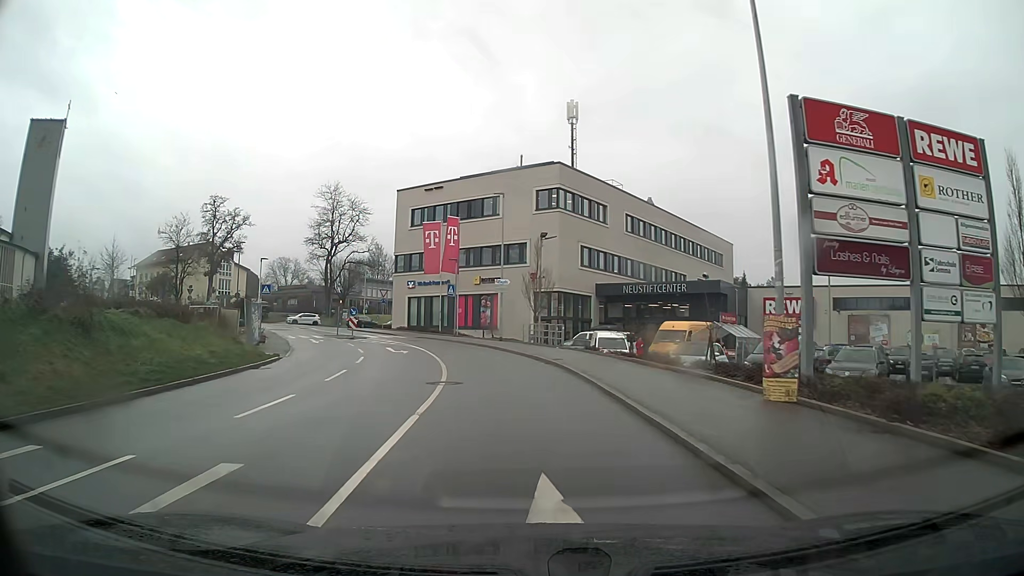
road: tertiary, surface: asphalt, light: Day
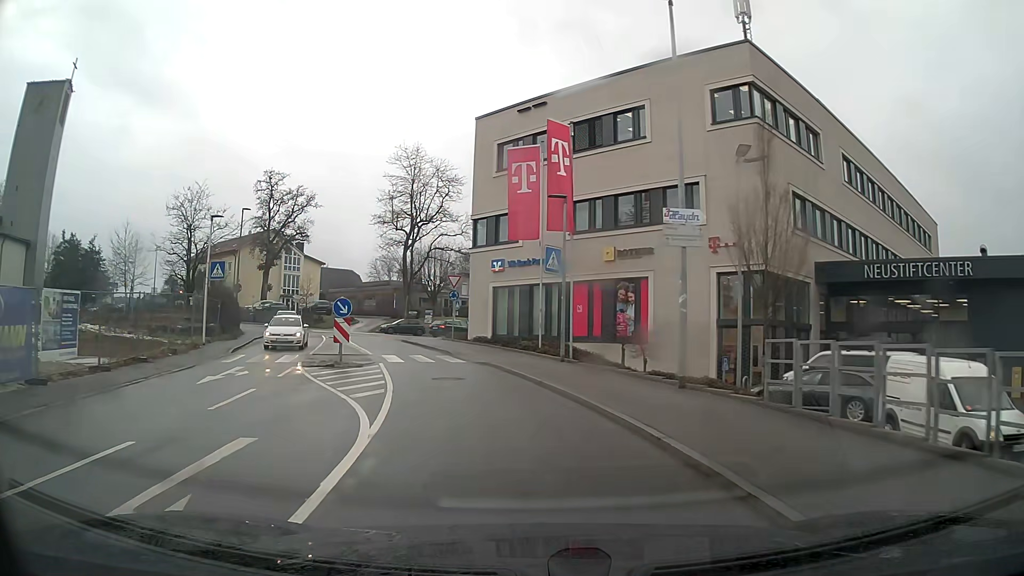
(-2.0, +24.1) m; -12°
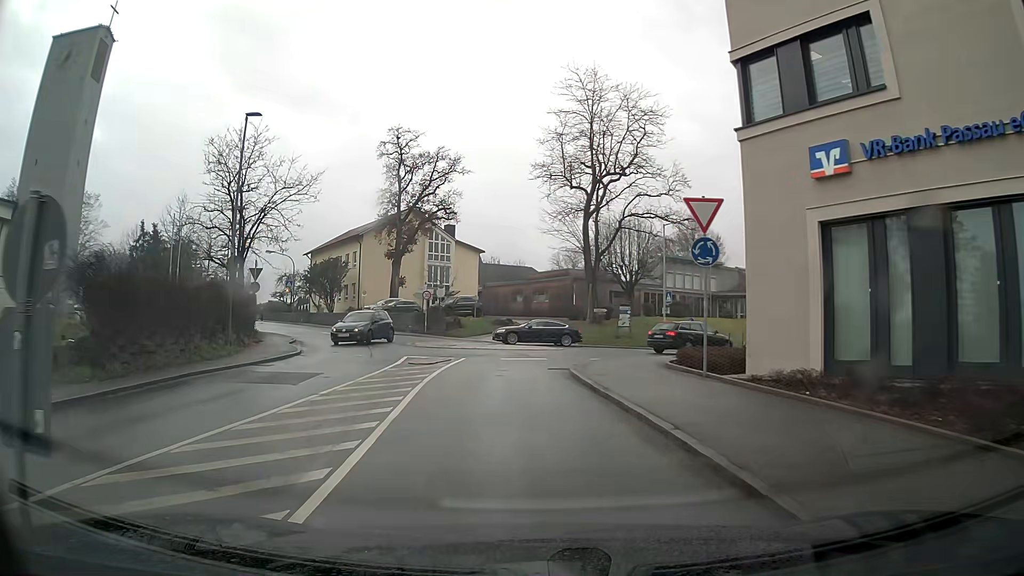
(-3.4, +23.1) m; -16°
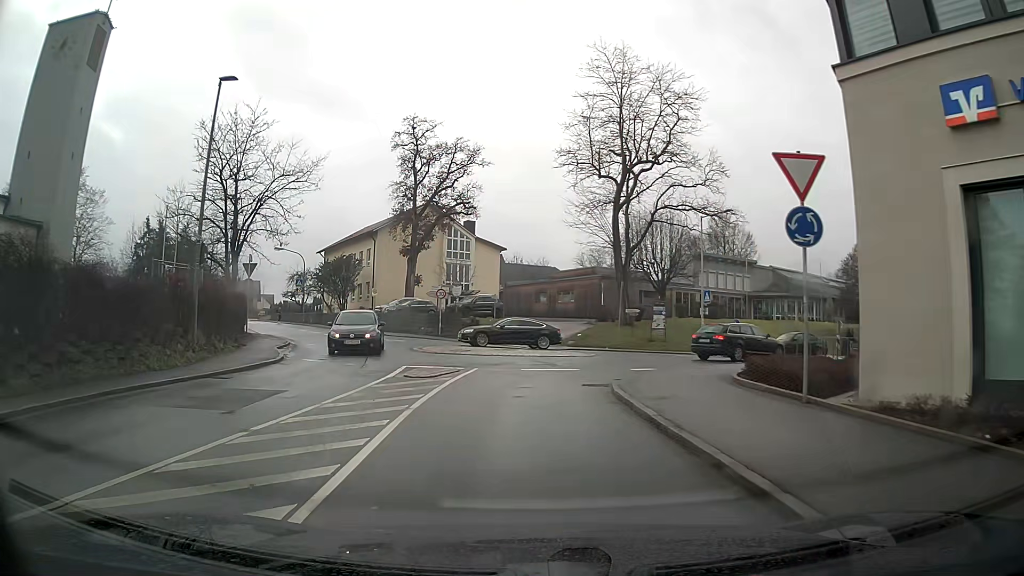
(-0.1, +3.9) m; -2°
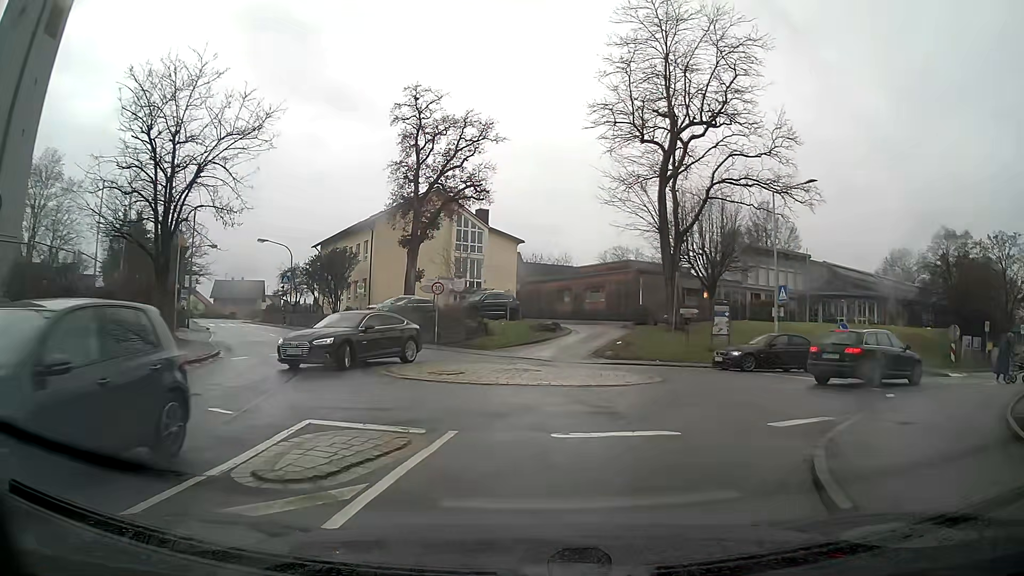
(-0.1, +9.0) m; +1°
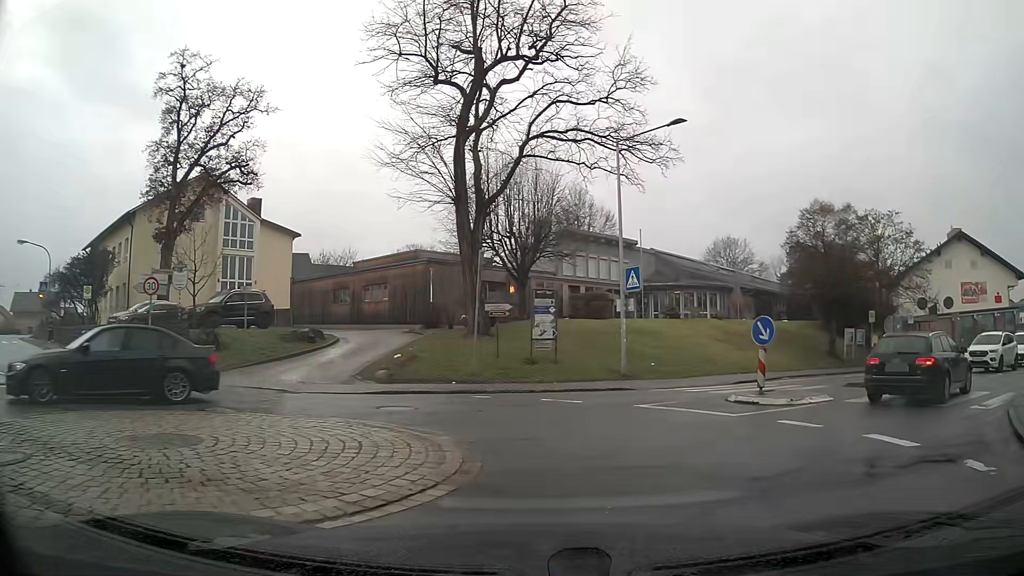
(+1.4, +8.9) m; +20°
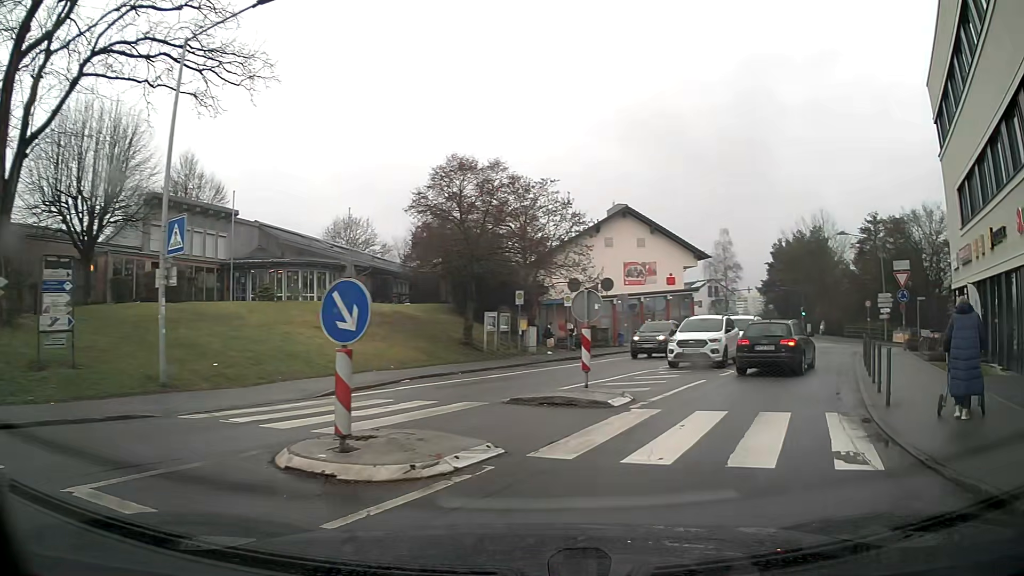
(+1.8, +7.4) m; +30°
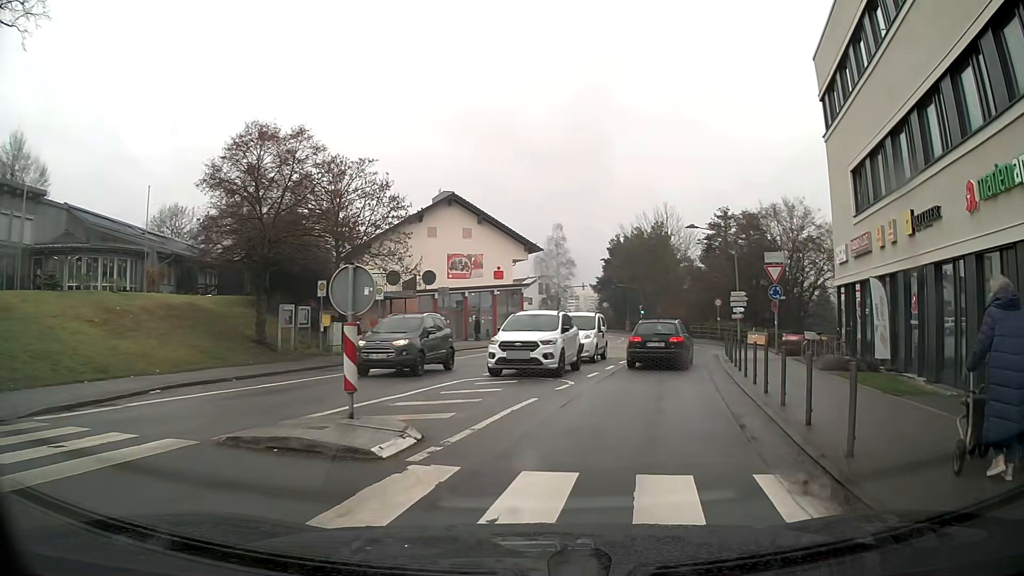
(+0.5, +4.6) m; +12°
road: unclassified
(+1, +10) (+3, +20) (+6, +29) (+11, +37) (+21, +40) (+31, +39) (+41, +39) (+51, +39) (+61, +39) (+71, +39) m
